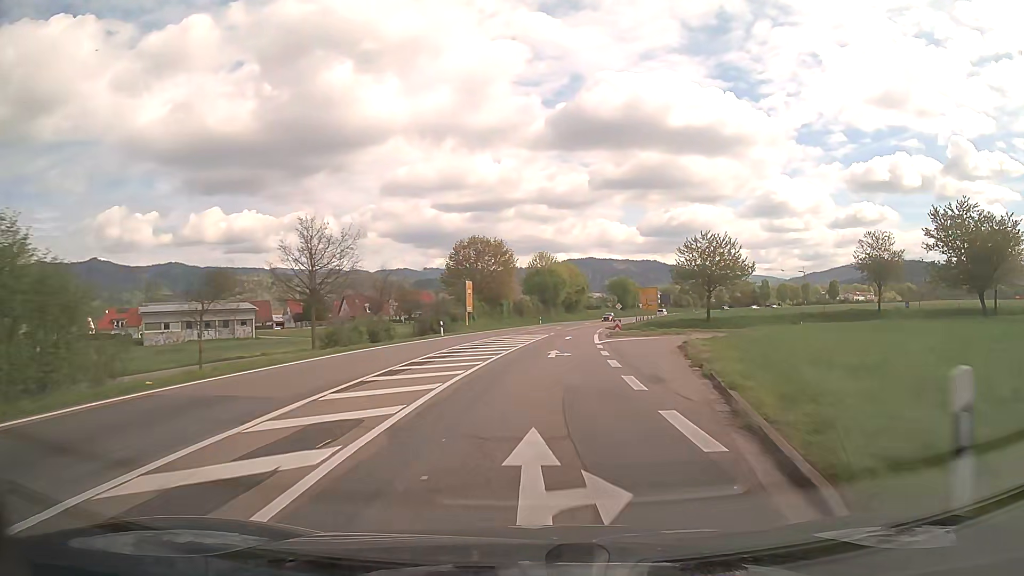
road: secondary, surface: asphalt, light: Day
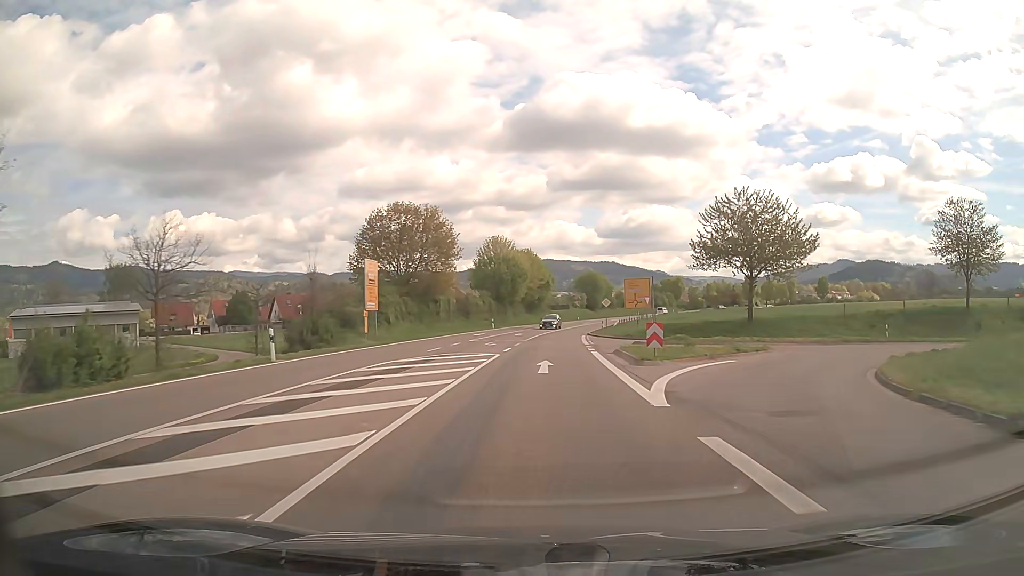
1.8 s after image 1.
(+0.8, +26.3) m; +4°
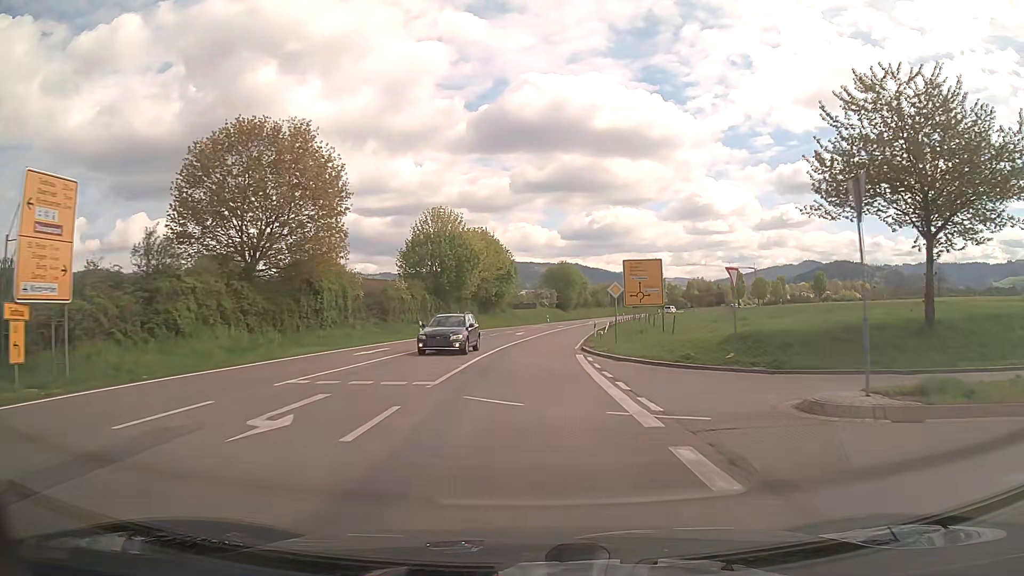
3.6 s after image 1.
(+0.8, +26.7) m; +3°
(0, +10) (0, +20) (+1, +30) (+1, +40) (+2, +50) (+3, +60) (+5, +70) (+7, +80) (+8, +89) (+11, +99) m
